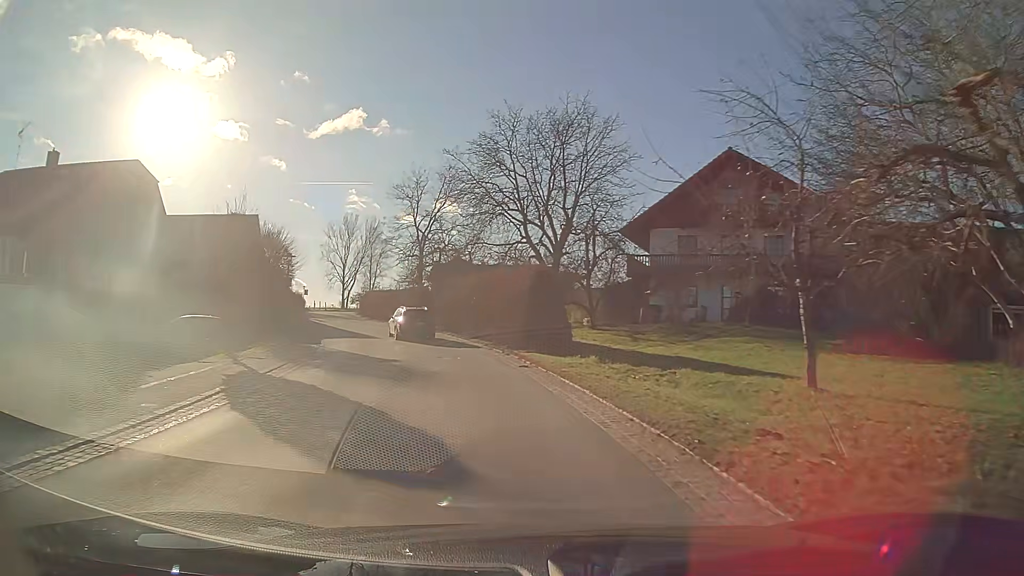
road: secondary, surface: asphalt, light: Day
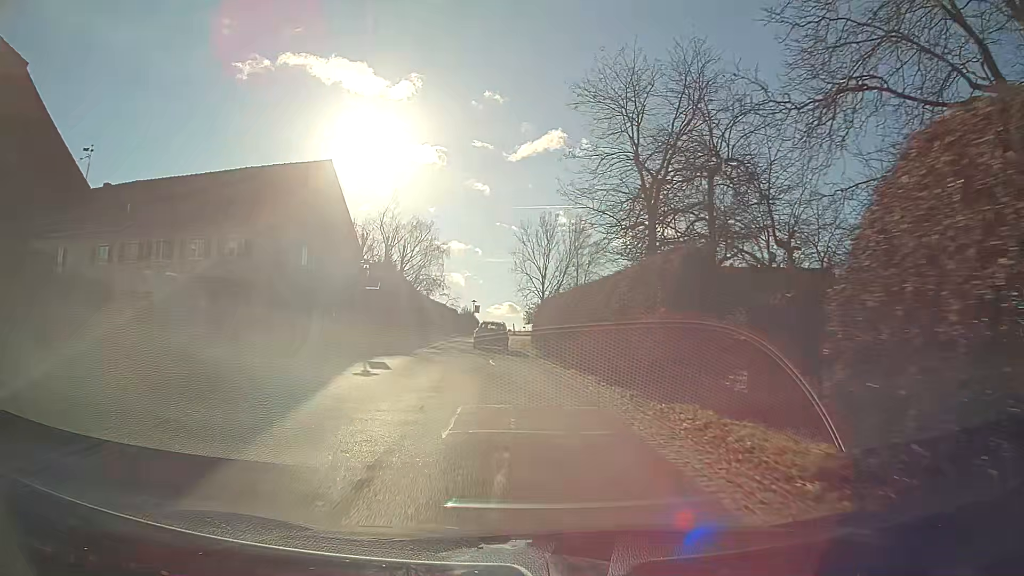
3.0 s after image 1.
(-5.6, +33.2) m; -18°
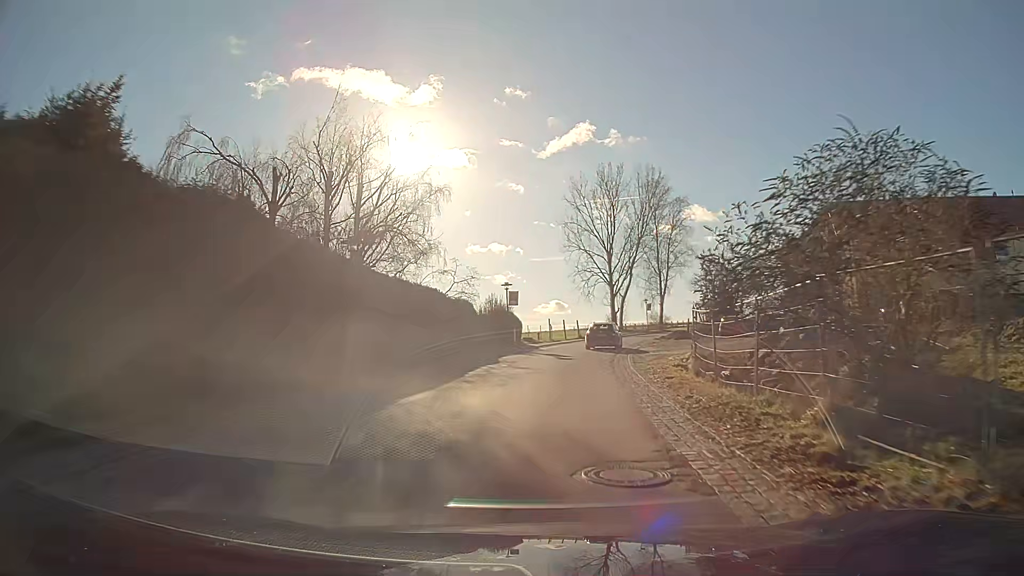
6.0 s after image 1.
(-1.6, +35.6) m; -2°
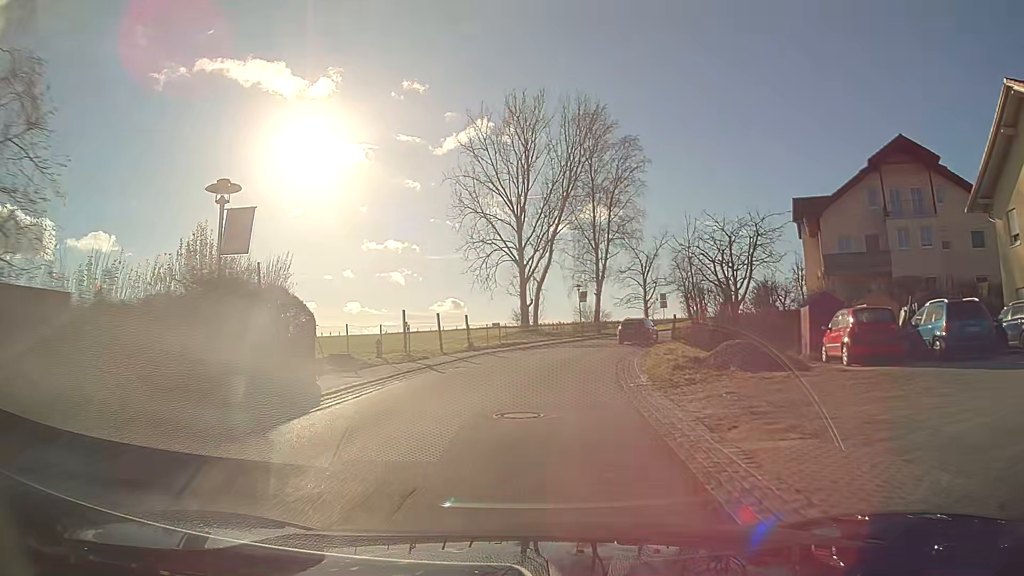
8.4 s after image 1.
(+2.0, +29.1) m; +8°
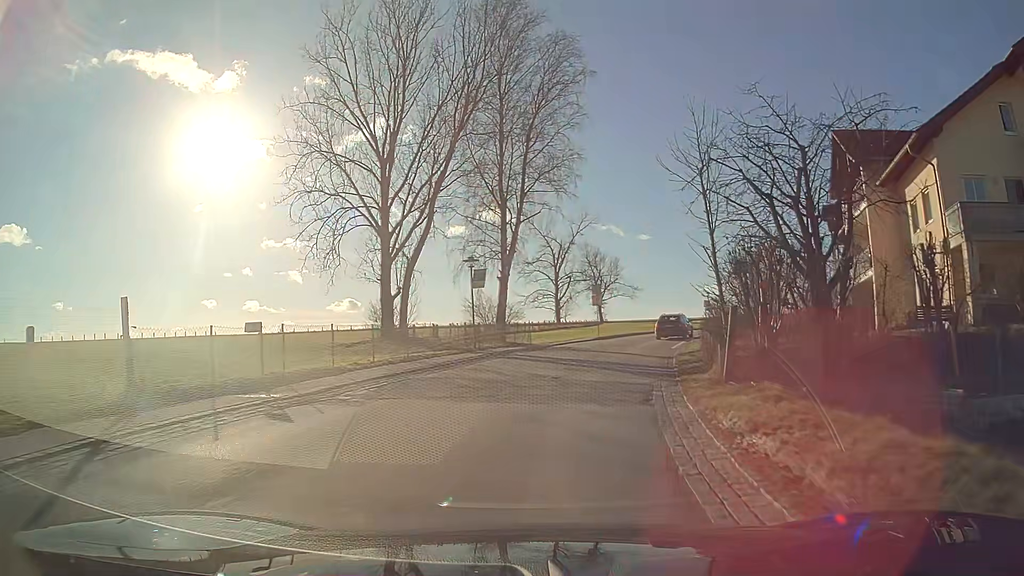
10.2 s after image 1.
(+1.7, +22.1) m; +10°
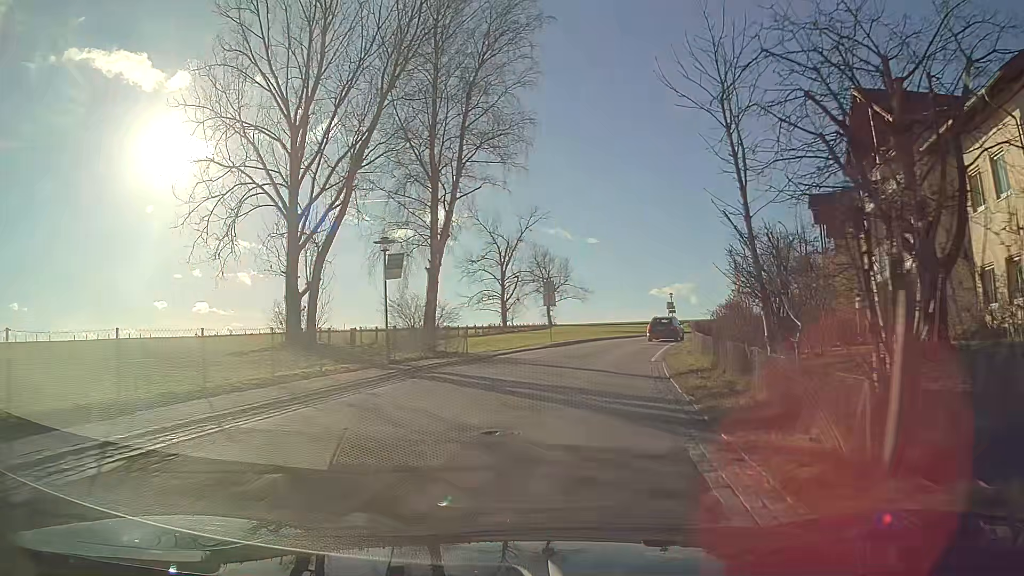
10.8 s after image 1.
(+0.3, +7.5) m; +4°
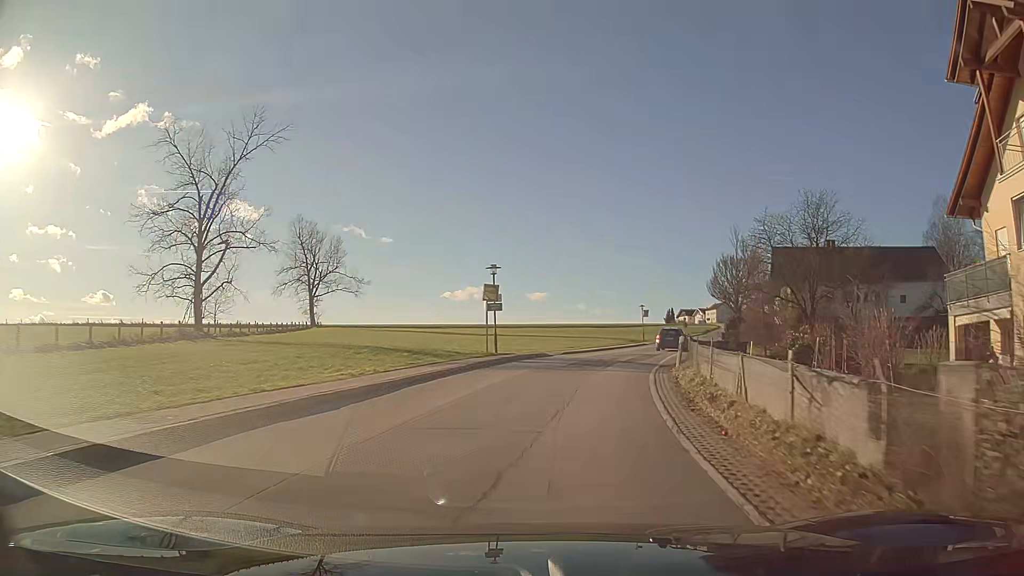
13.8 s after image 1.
(+6.0, +37.3) m; +18°
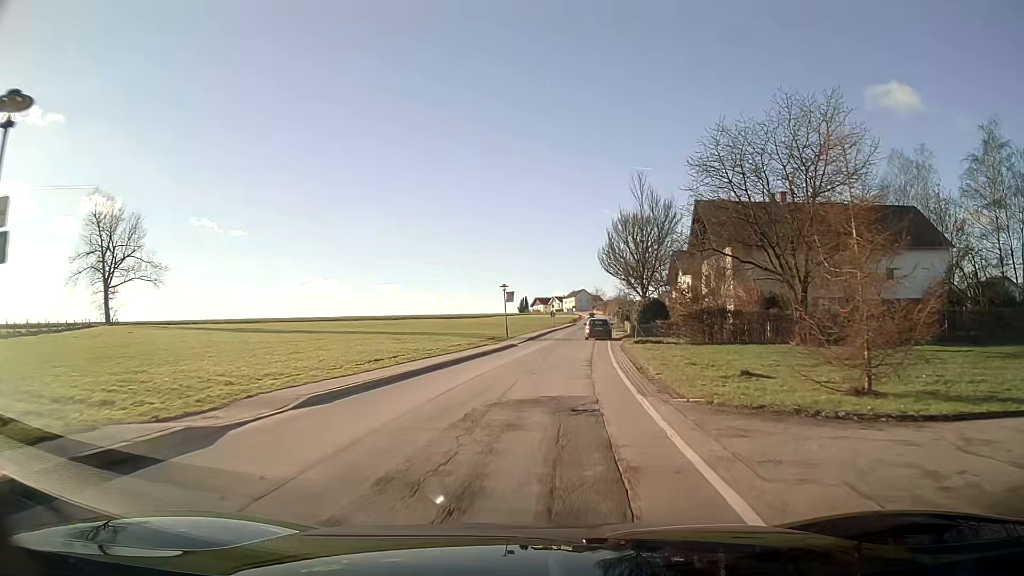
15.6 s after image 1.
(+2.6, +23.3) m; +12°
